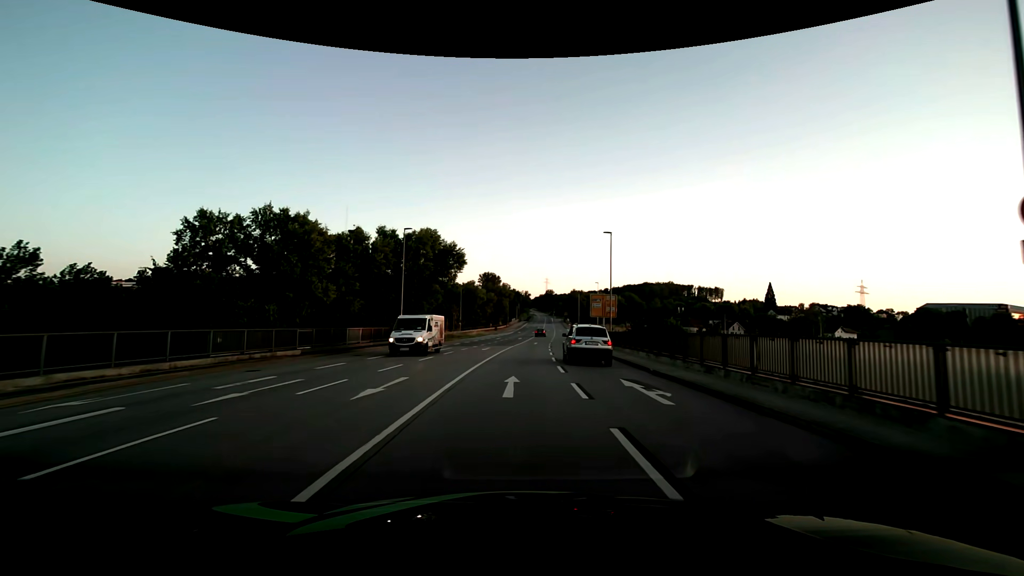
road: primary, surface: asphalt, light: Day
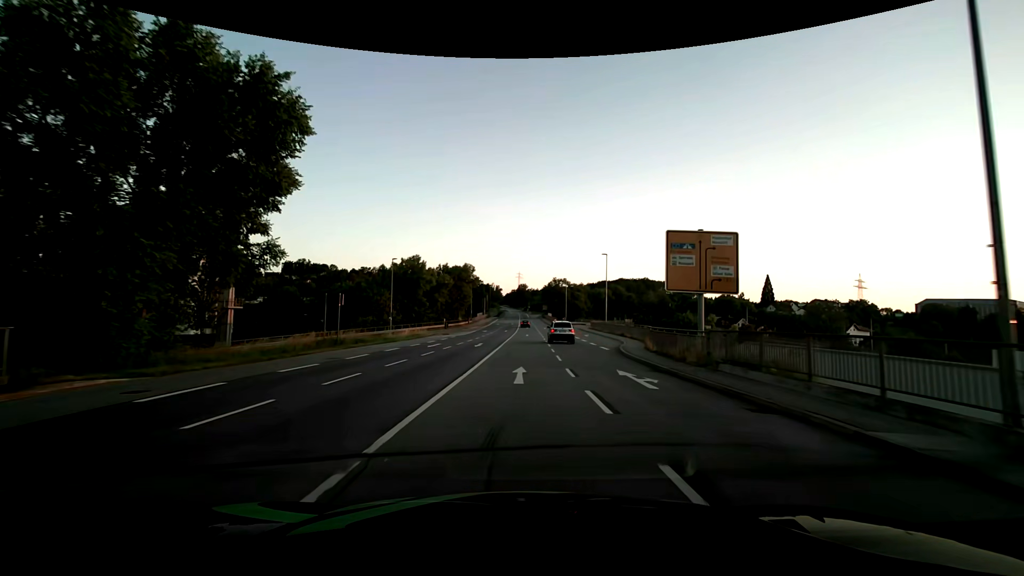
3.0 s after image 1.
(+1.1, +38.4) m; +4°
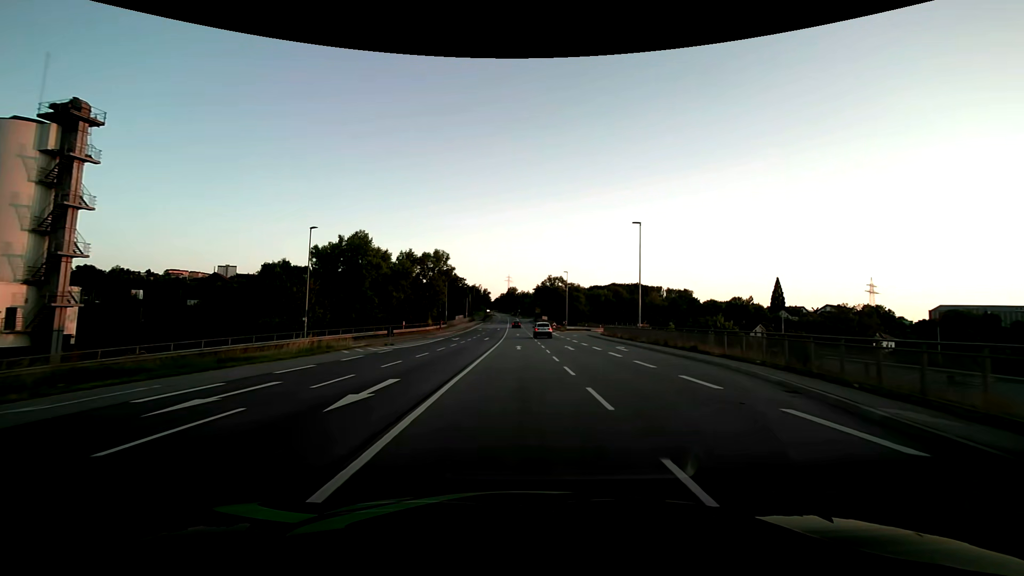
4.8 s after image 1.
(+0.3, +23.6) m; +1°
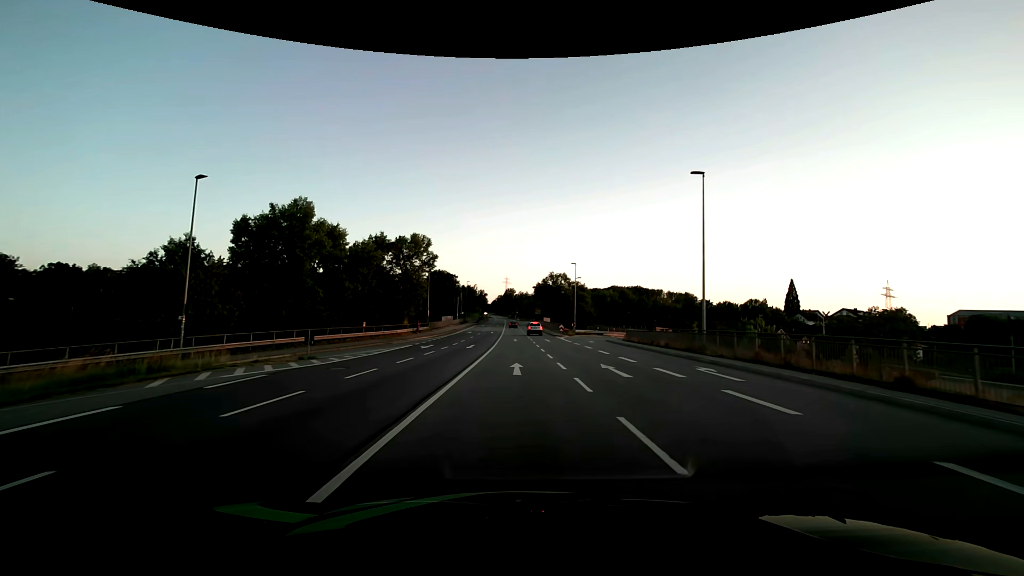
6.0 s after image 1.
(+0.1, +15.4) m; 0°
(0, +10) (0, +20) (0, +30) (0, +40) (0, +50) (0, +60) (0, +70) (0, +80) (-1, +90) (-1, +100) m
